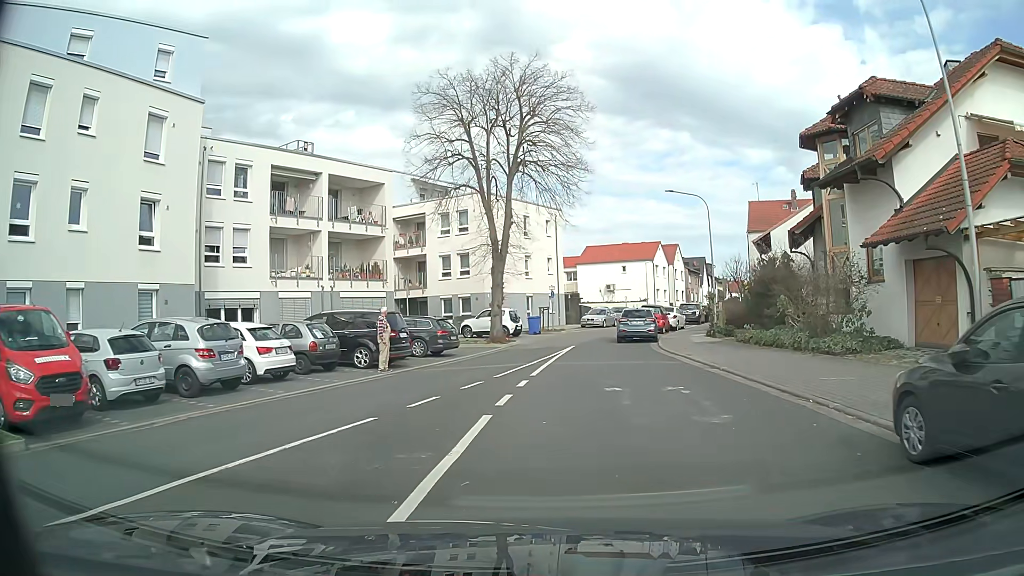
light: Day
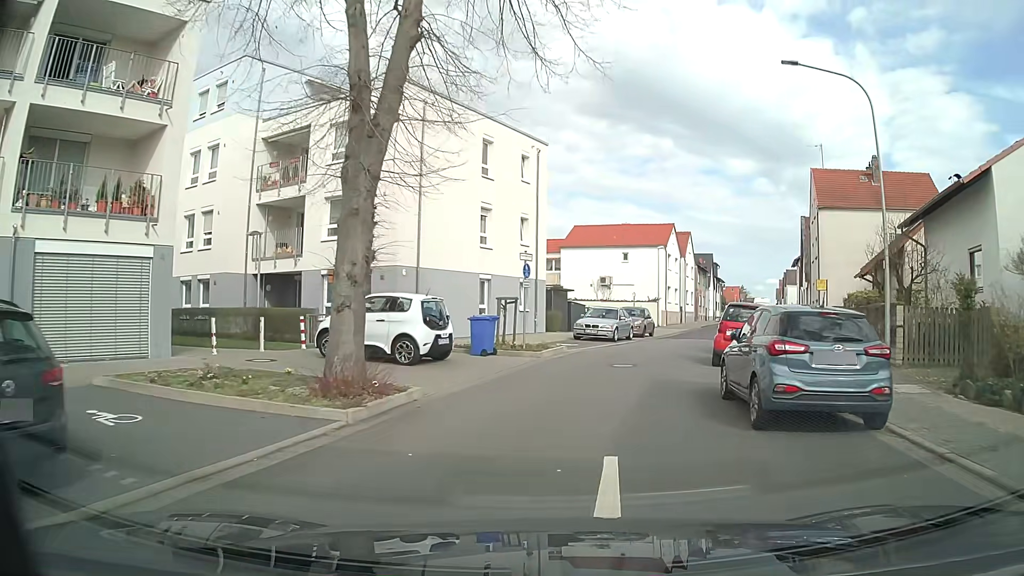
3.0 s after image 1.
(+0.4, +21.2) m; +2°
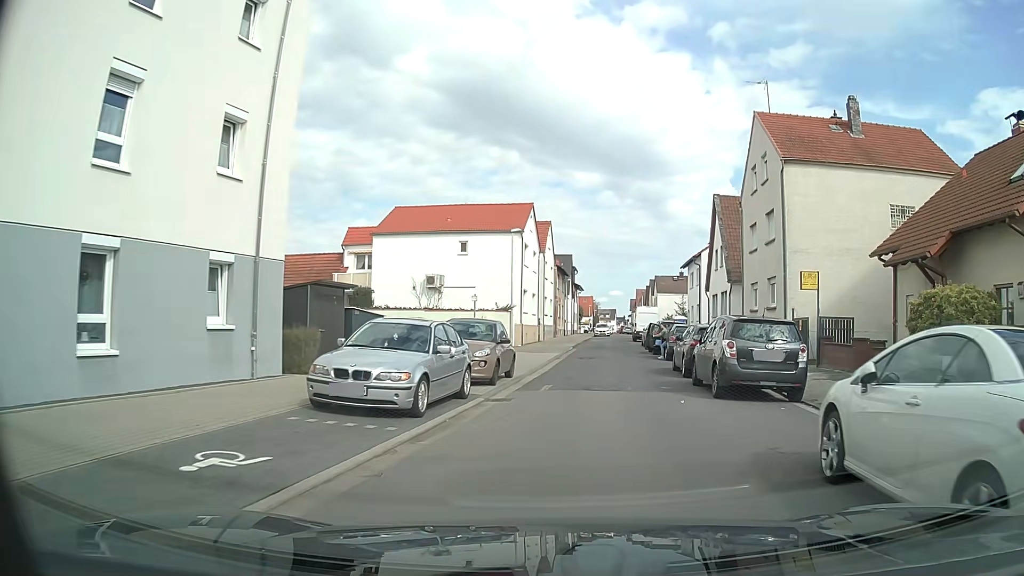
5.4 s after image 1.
(+2.1, +17.3) m; +14°
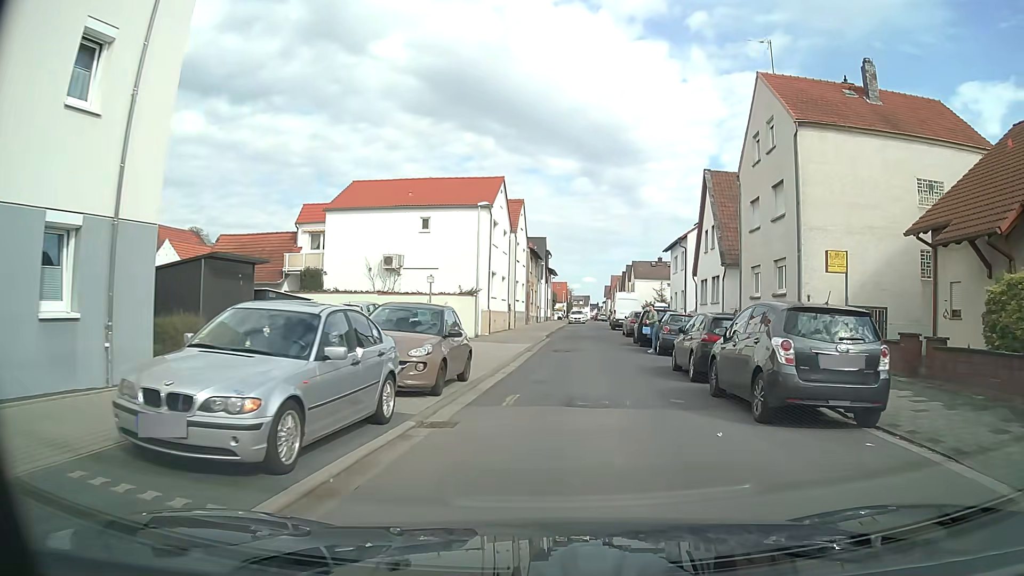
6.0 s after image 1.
(+0.1, +4.2) m; +1°
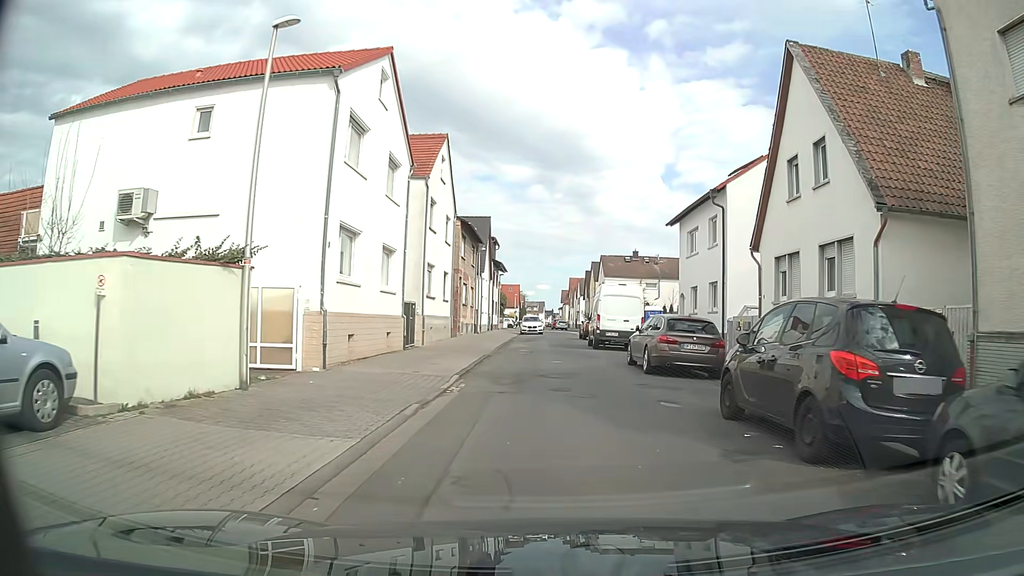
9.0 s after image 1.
(+1.2, +20.7) m; +6°
(0, +10) (0, +20) (0, +30) (0, +40) (0, +50) (+1, +60) (+1, +70) (+1, +80) (0, +90) (-1, +100) m
